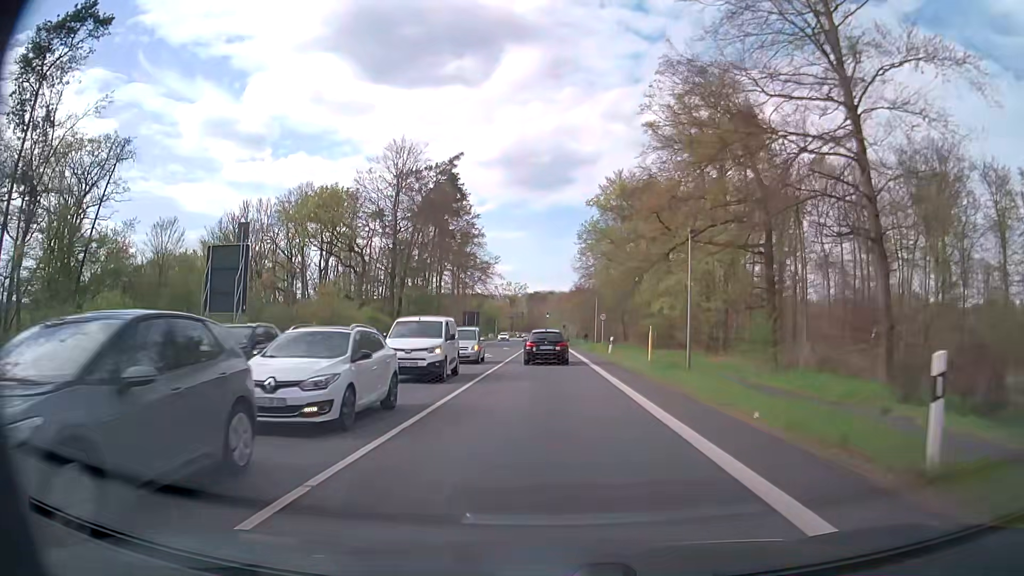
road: primary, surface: asphalt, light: Day
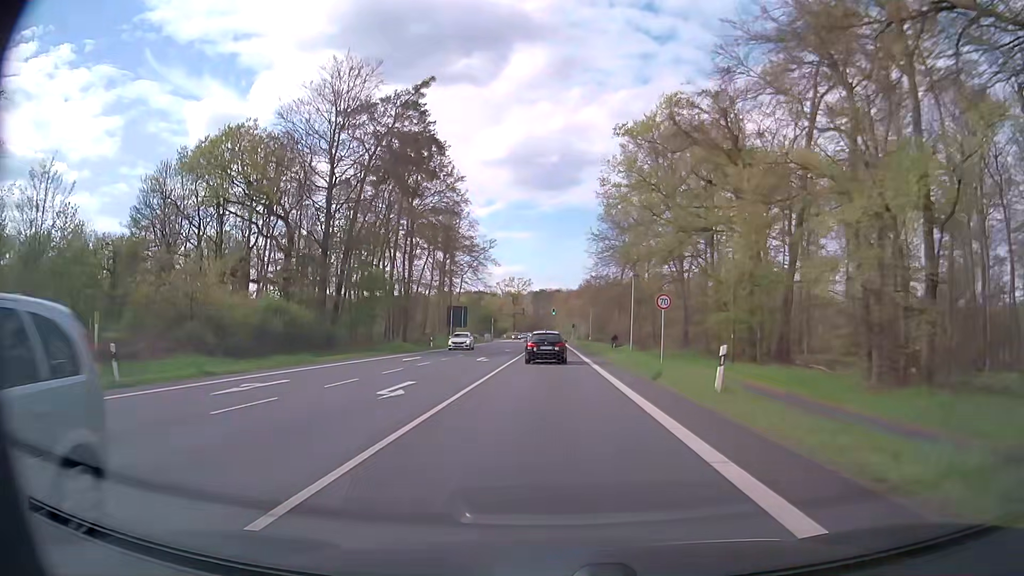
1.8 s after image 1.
(-0.1, +25.2) m; -1°
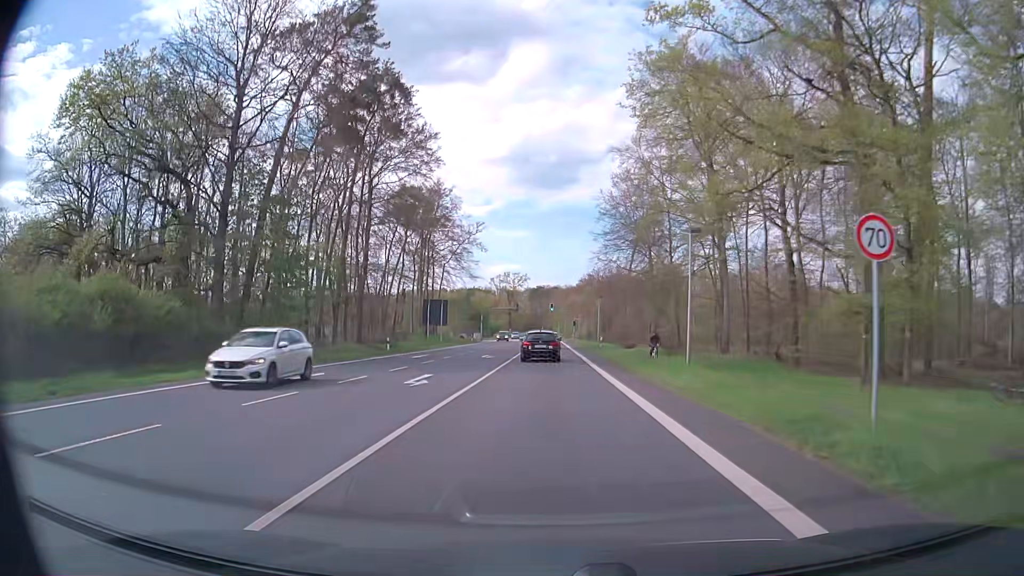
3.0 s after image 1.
(0.0, +16.8) m; 0°
(0, +10) (0, +20) (0, +30) (0, +40) (0, +50) (0, +60) (0, +70) (0, +80) (-1, +90) (-1, +100) m
